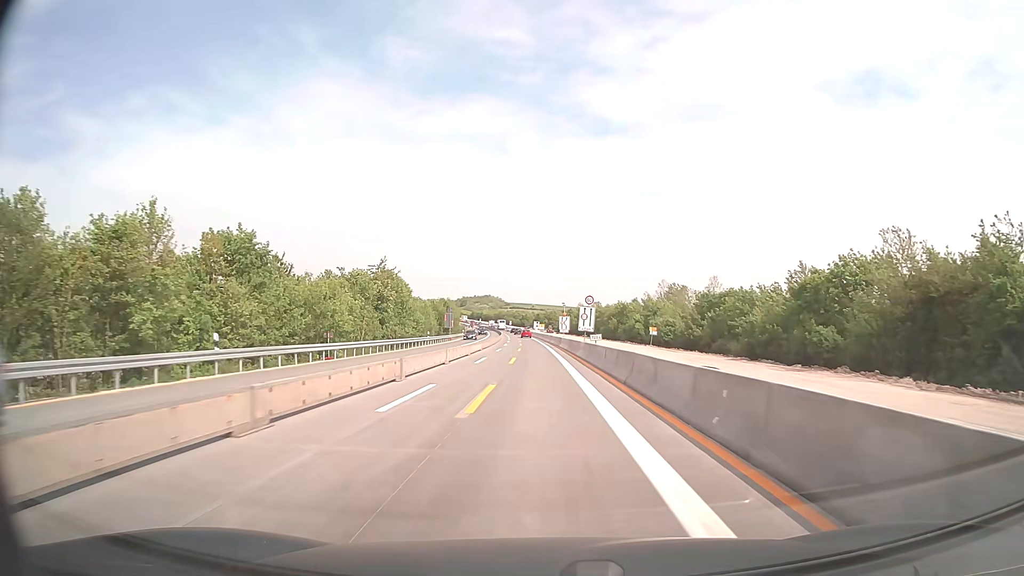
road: motorway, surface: concrete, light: Day
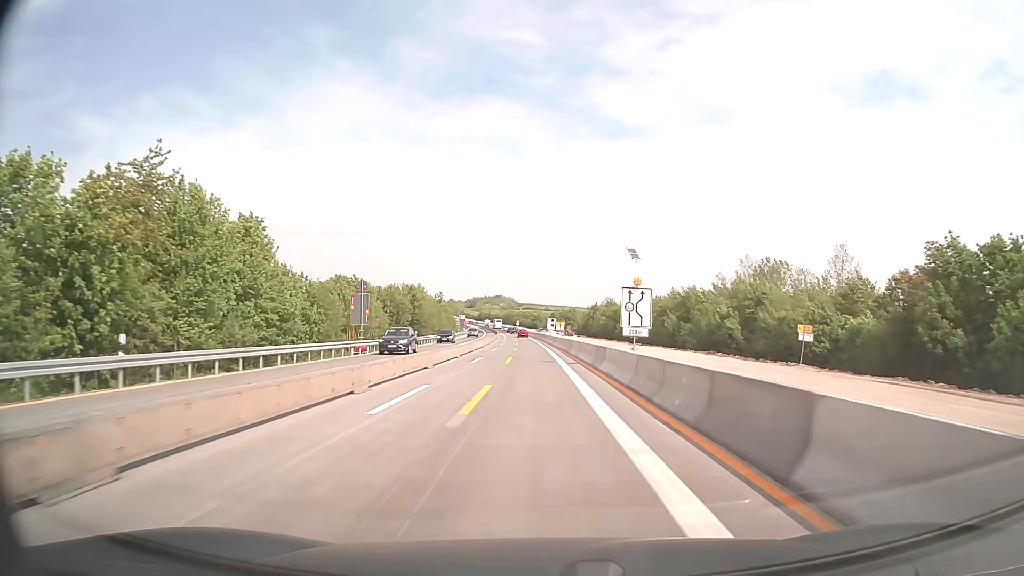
(-0.5, +54.0) m; -1°
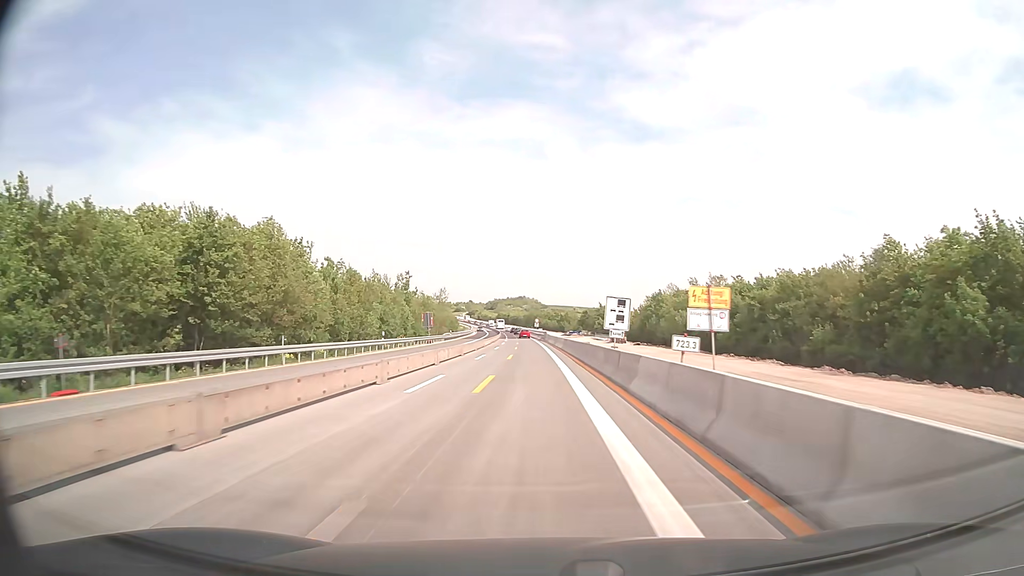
(-1.0, +67.5) m; -2°
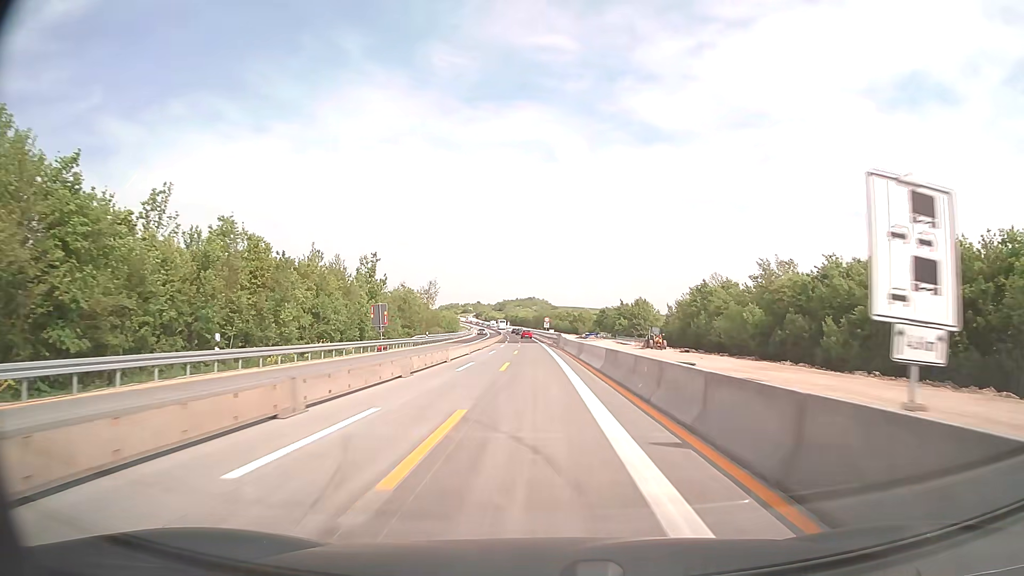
(-0.2, +27.0) m; -1°
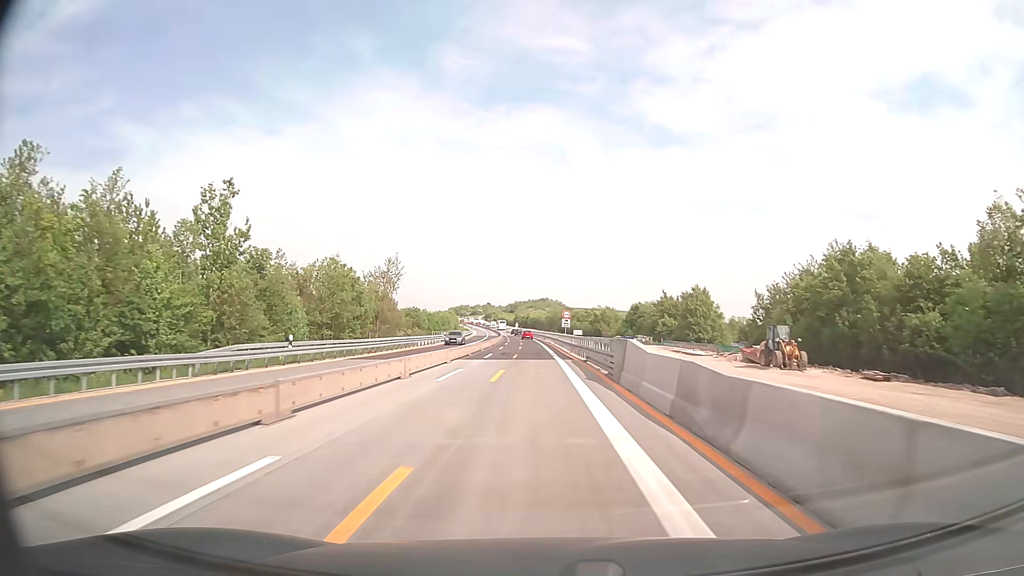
(-0.3, +40.6) m; -1°
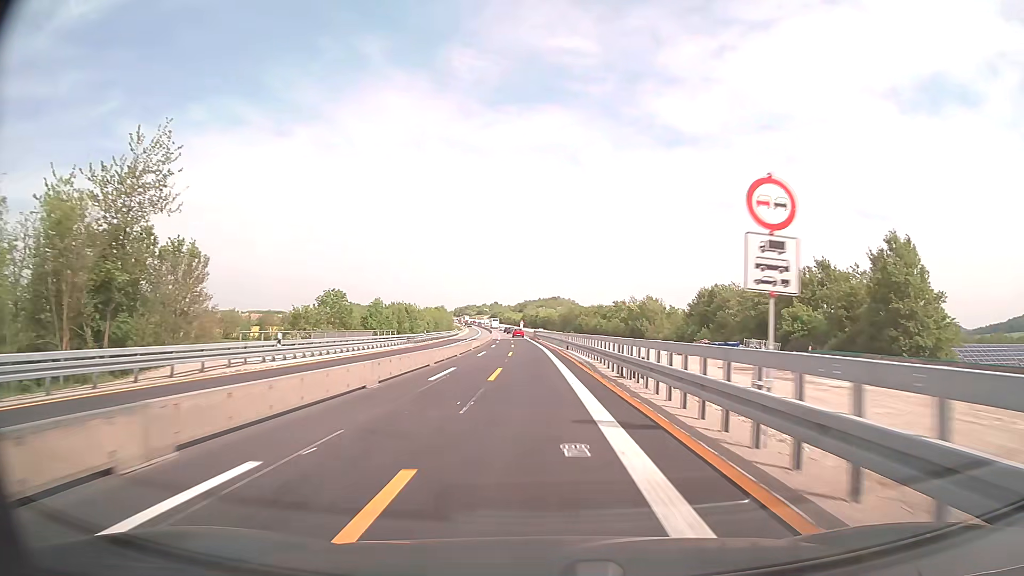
(-0.6, +54.1) m; -1°
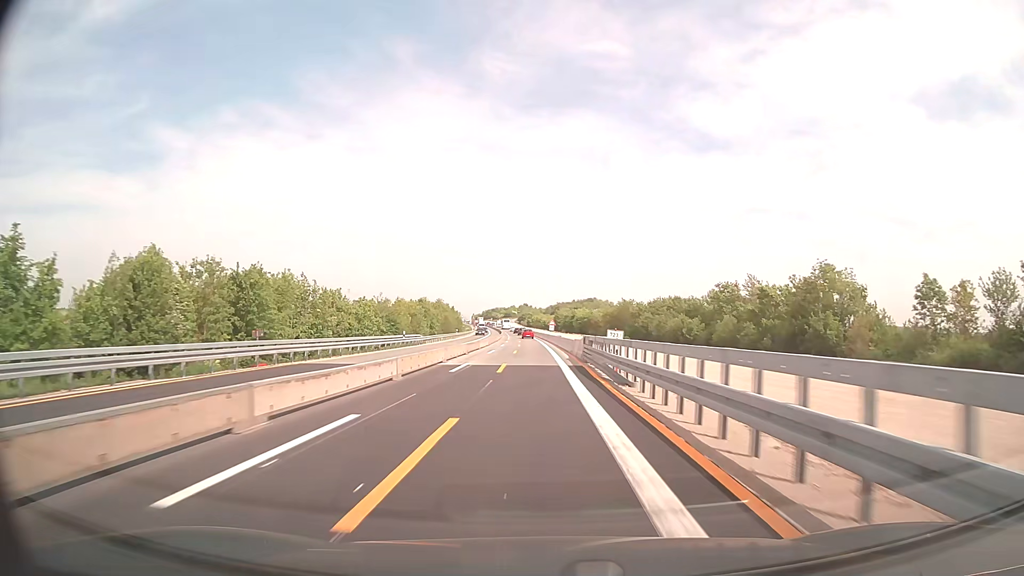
(-1.6, +67.5) m; -3°
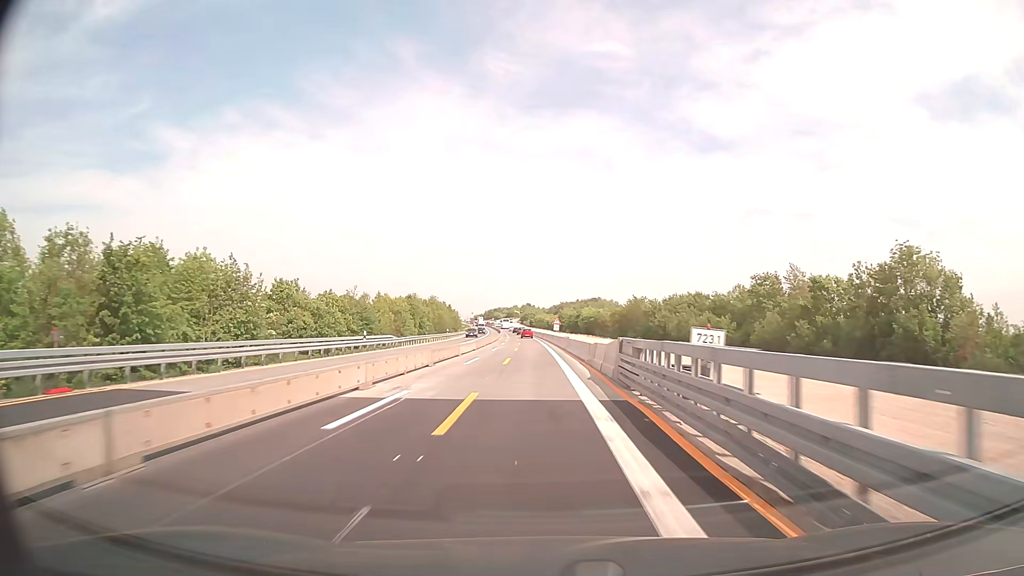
(0.0, +13.5) m; 0°
(0, +10) (0, +20) (0, +30) (0, +40) (-1, +50) (-1, +60) (-1, +70) (-2, +80) (-2, +90) (-2, +100) m
